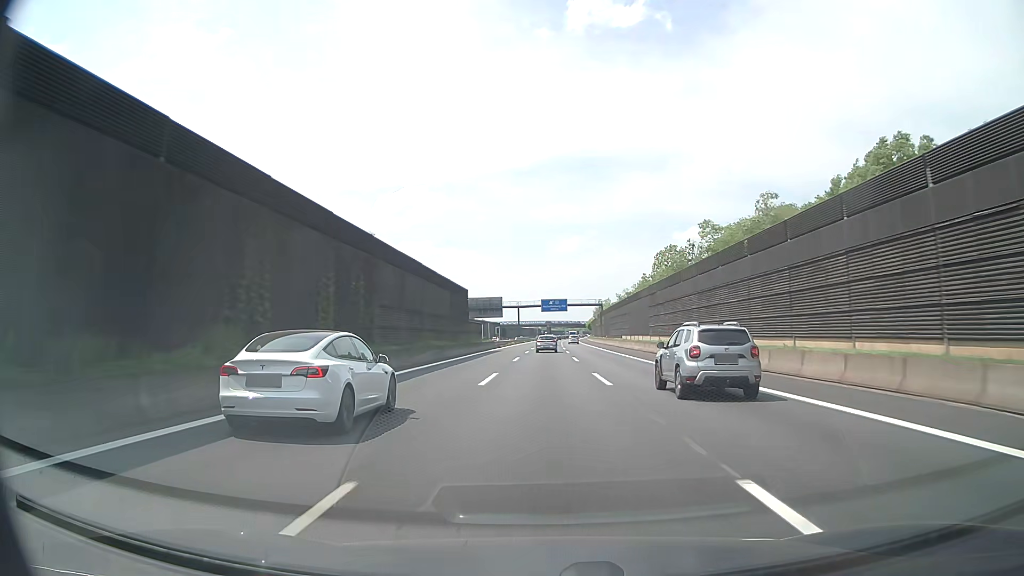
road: motorway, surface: asphalt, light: Day
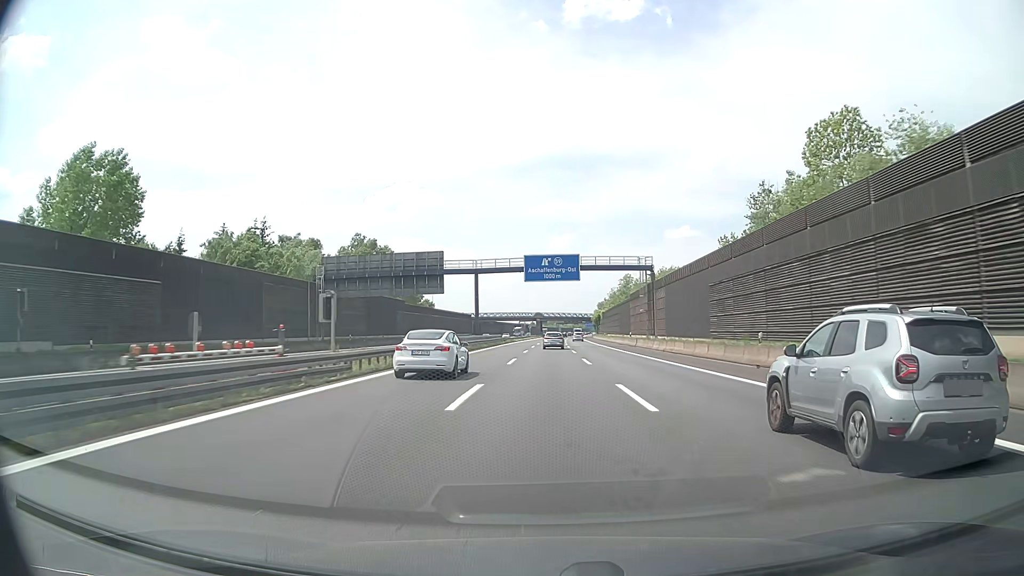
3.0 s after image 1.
(+0.8, +79.8) m; +1°
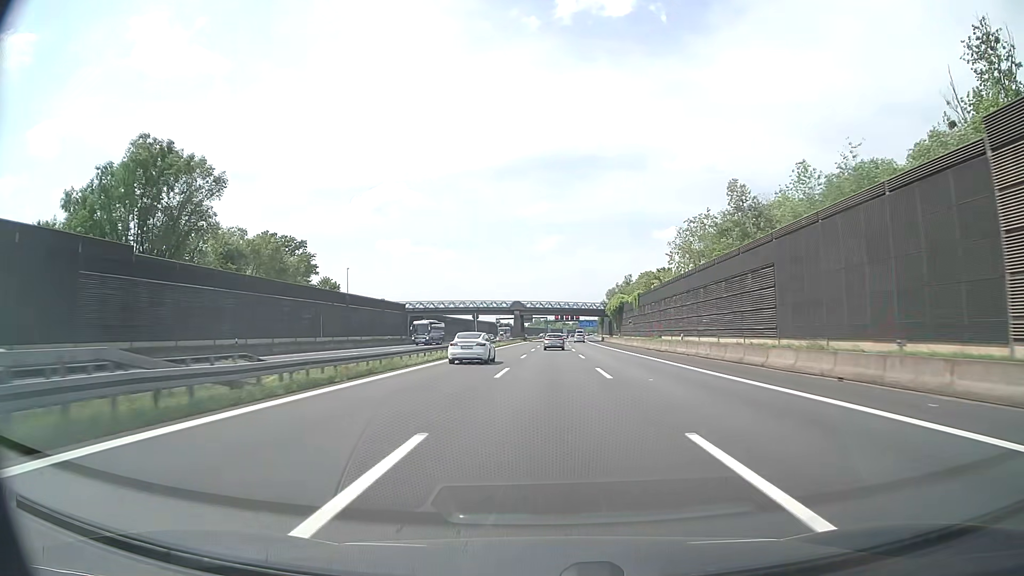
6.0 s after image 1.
(+1.0, +80.1) m; +1°
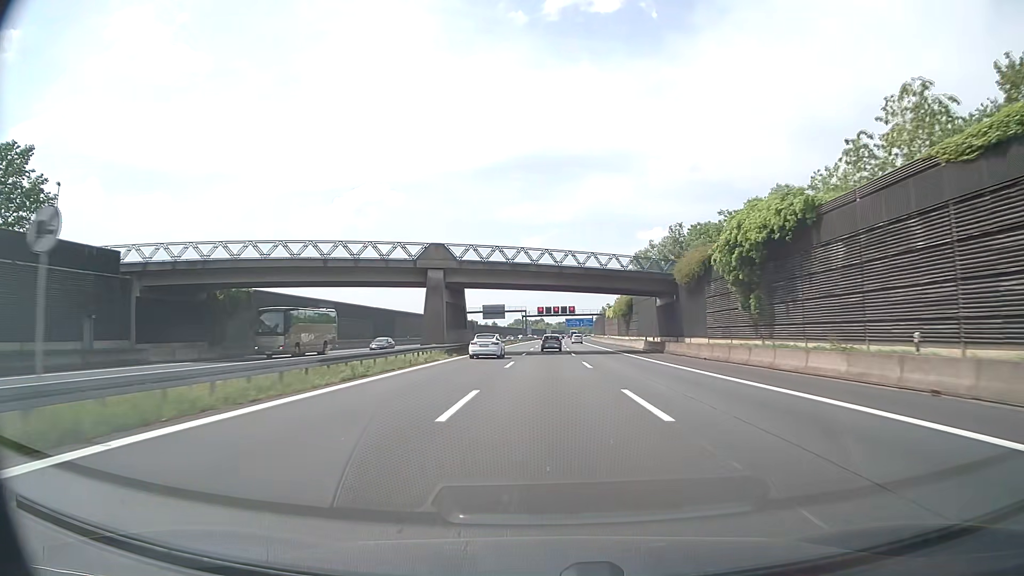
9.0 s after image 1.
(+0.9, +82.1) m; +1°
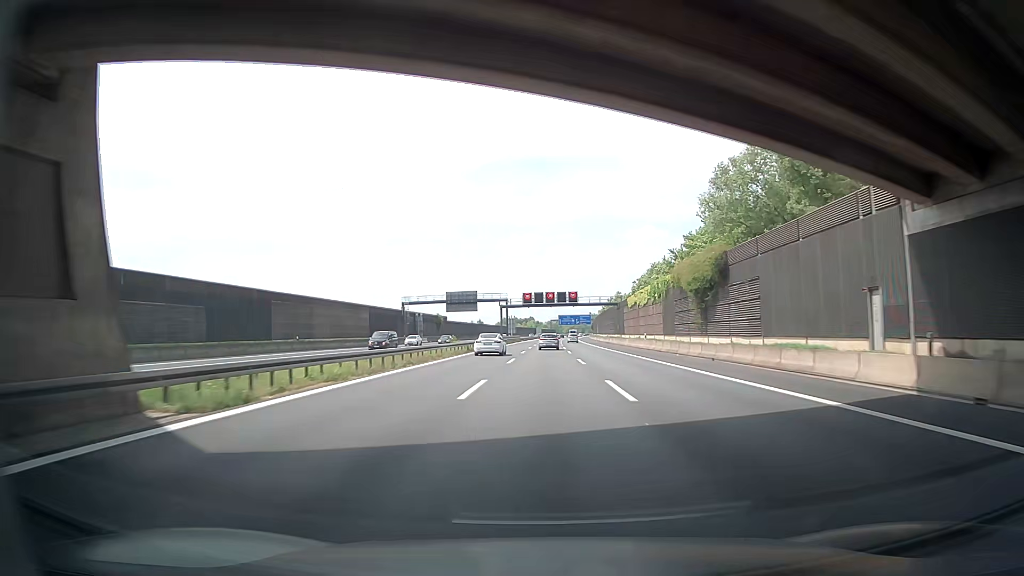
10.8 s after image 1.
(+0.3, +50.3) m; +1°
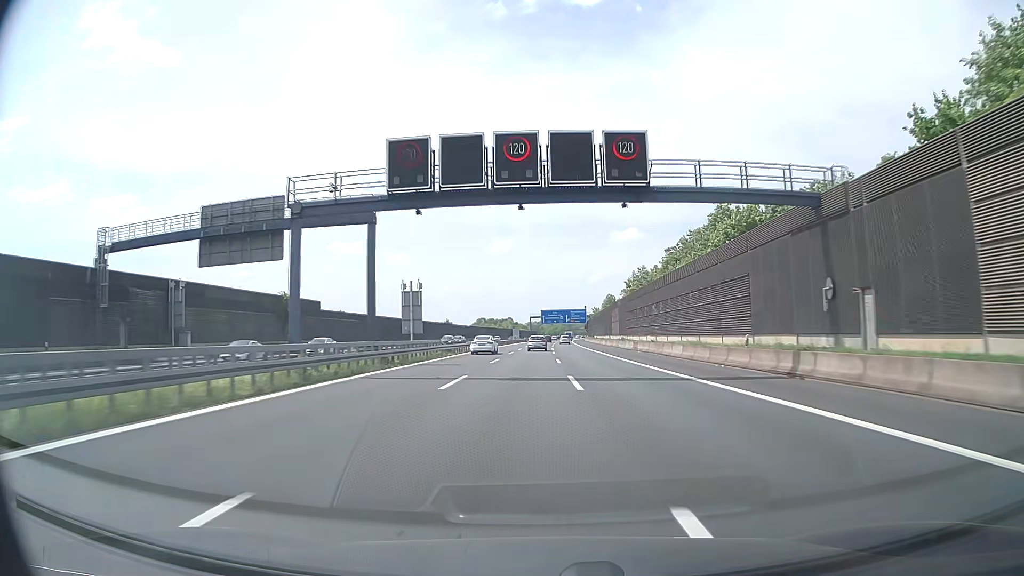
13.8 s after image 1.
(+0.8, +86.2) m; +1°
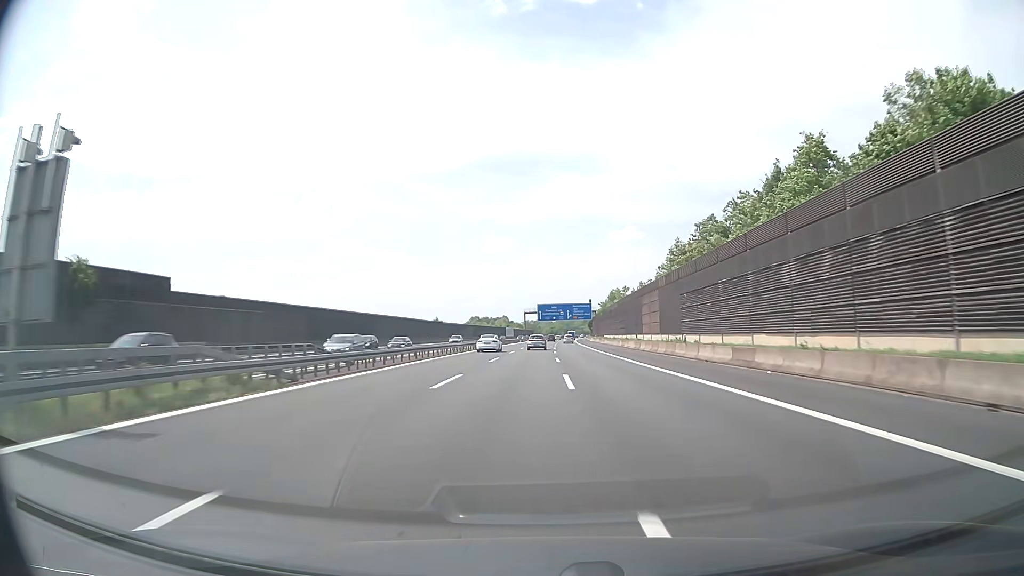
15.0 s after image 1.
(0.0, +36.0) m; 0°
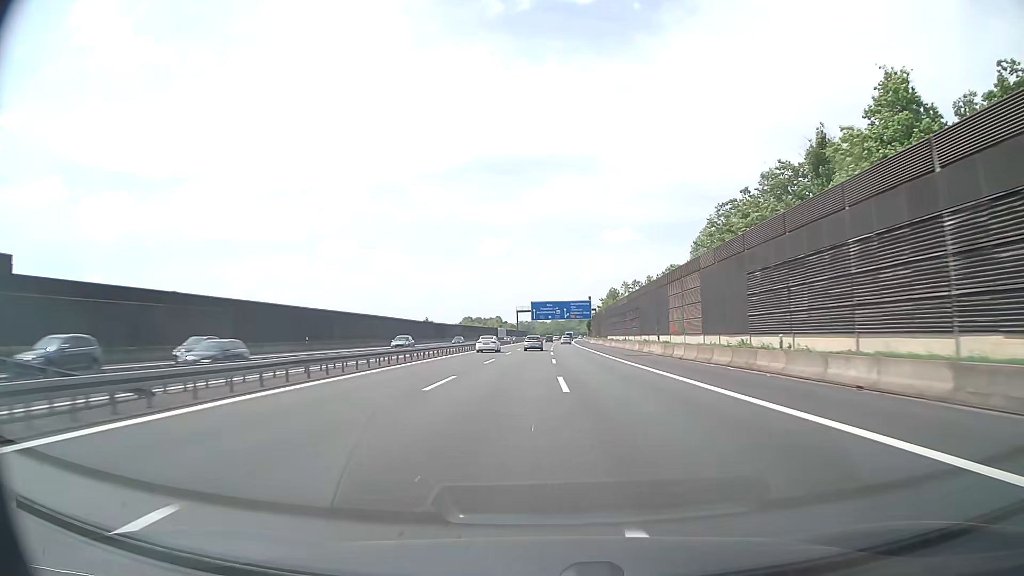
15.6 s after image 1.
(+0.1, +18.3) m; 0°
(0, +10) (0, +20) (0, +30) (0, +40) (+1, +50) (+1, +60) (+1, +70) (+1, +80) (+2, +90) (+2, +100) m
